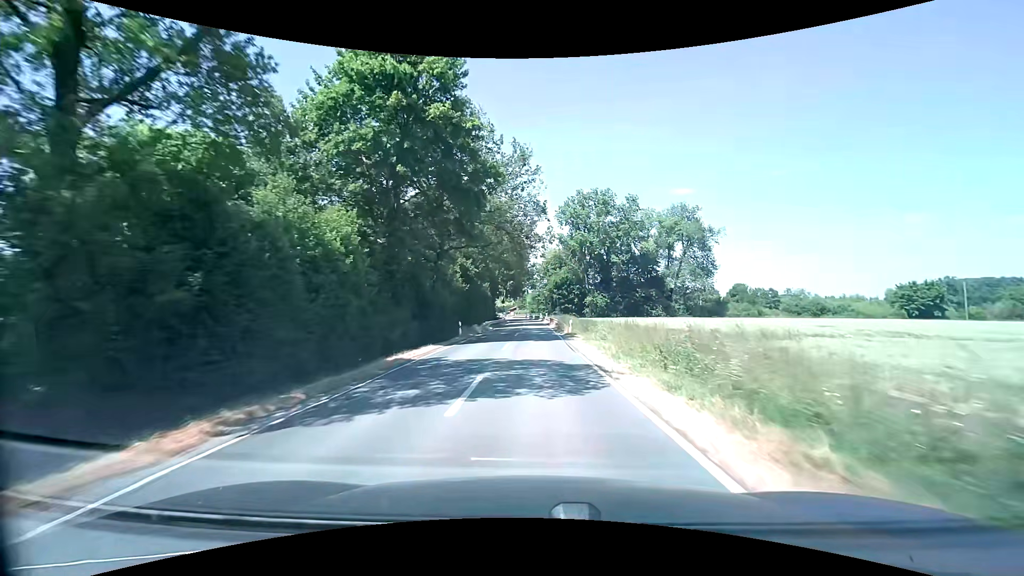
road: secondary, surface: asphalt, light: Day
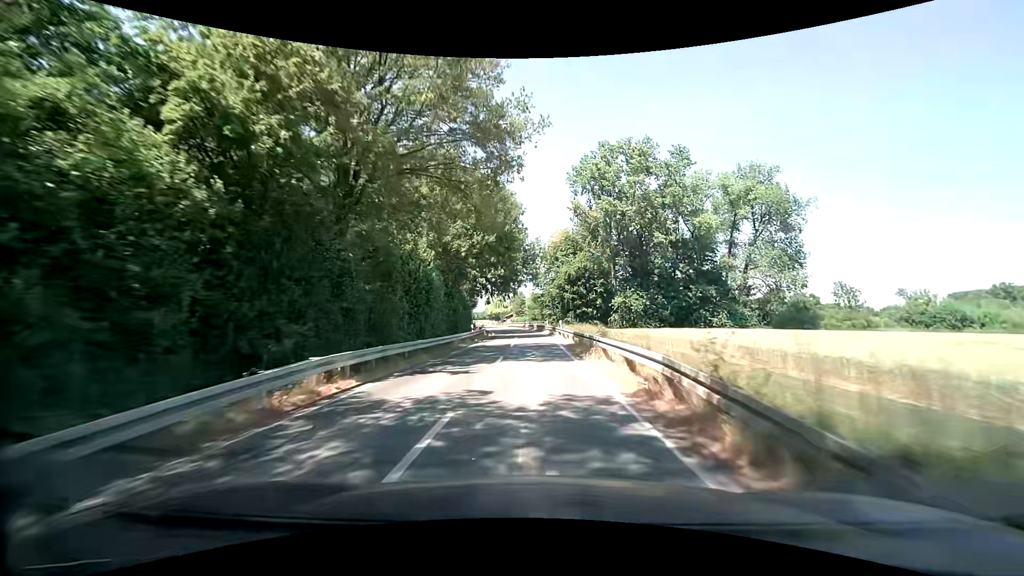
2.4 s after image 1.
(0.0, +39.7) m; 0°
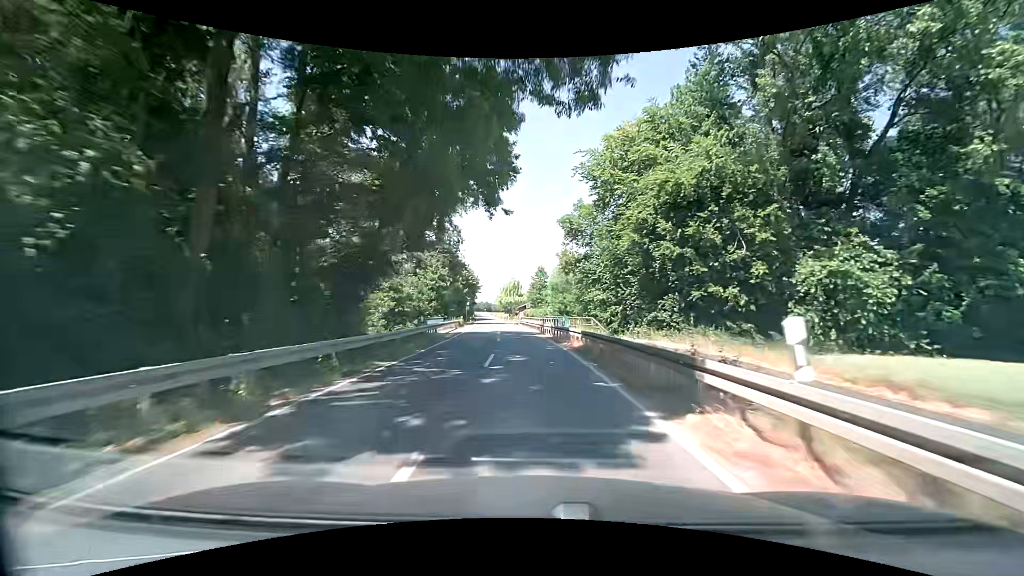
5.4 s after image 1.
(-0.5, +51.0) m; -2°
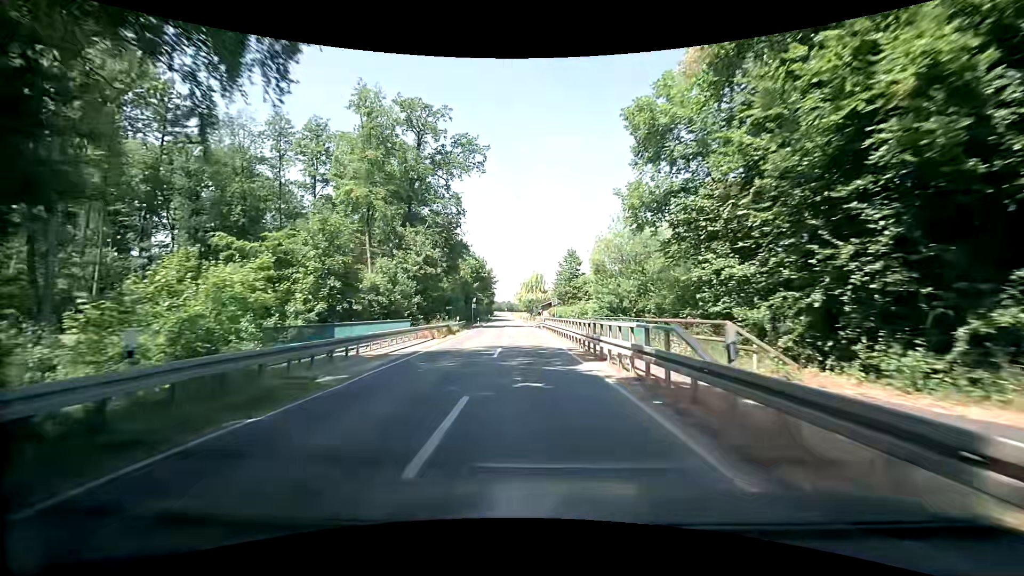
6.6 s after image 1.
(-0.4, +21.0) m; -2°
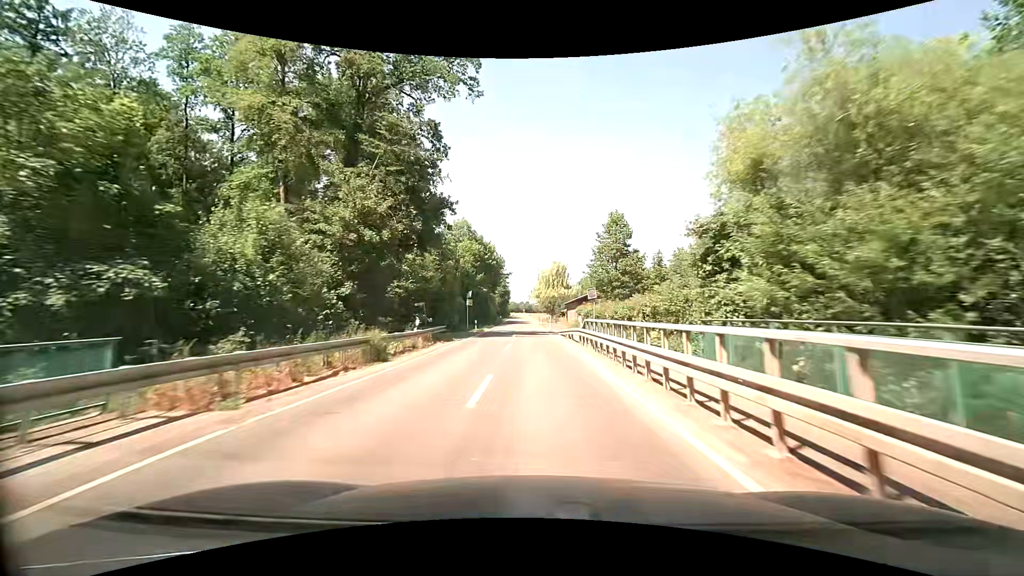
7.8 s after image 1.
(-0.5, +21.3) m; -2°
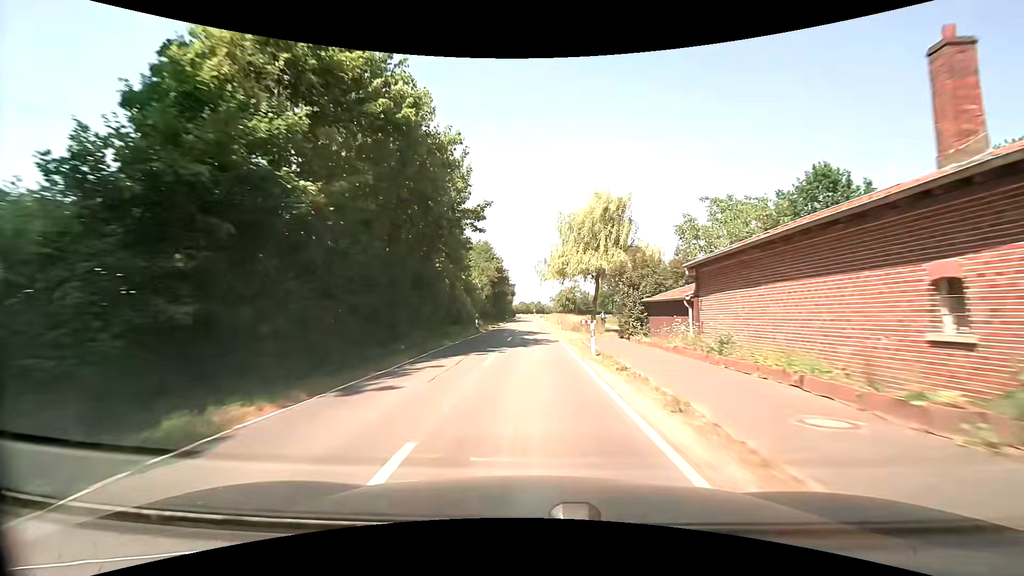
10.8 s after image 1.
(-0.7, +54.6) m; -2°
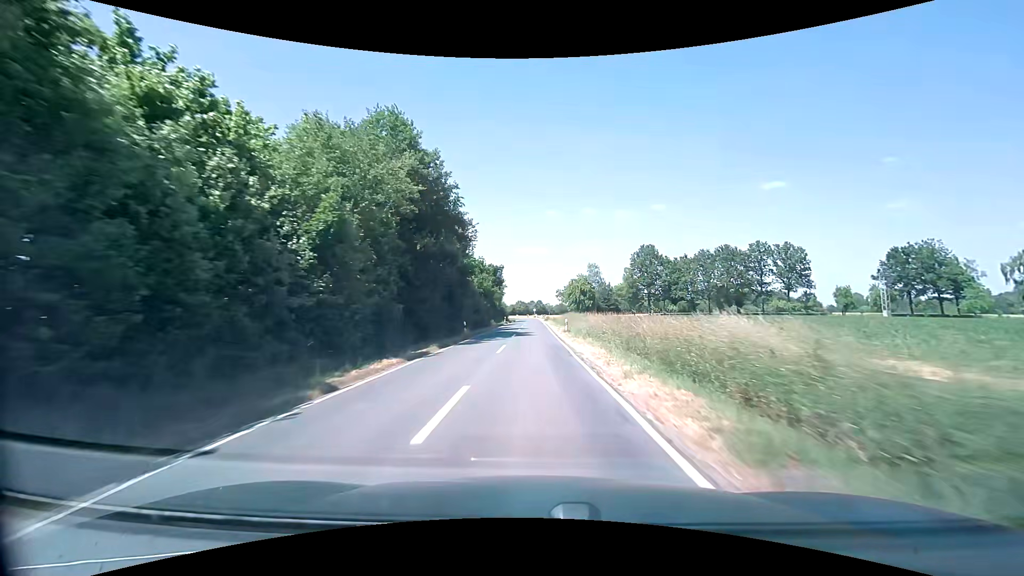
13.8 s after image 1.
(0.0, +56.5) m; 0°
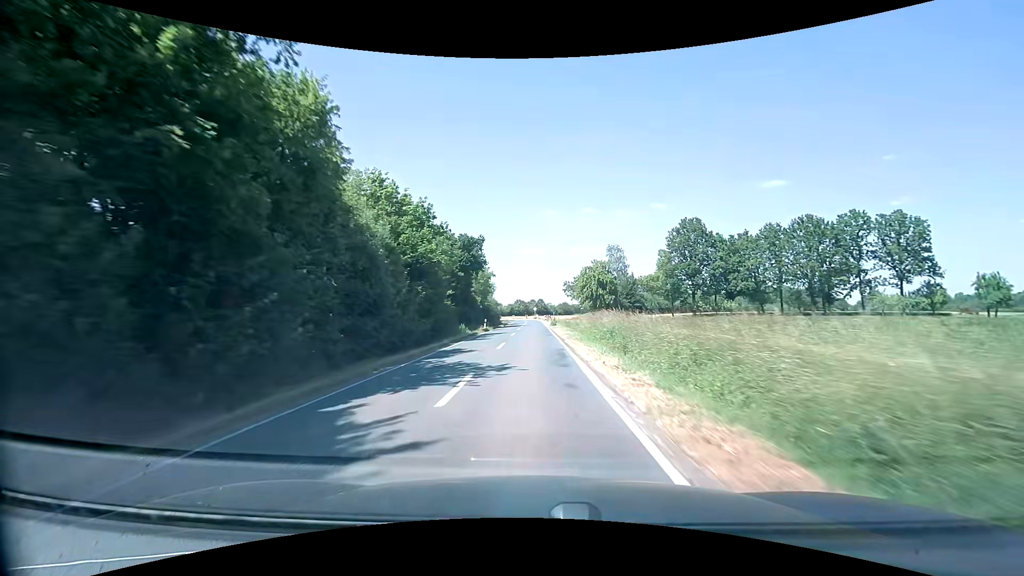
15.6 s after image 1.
(+0.1, +34.2) m; 0°
(0, +10) (0, +20) (0, +30) (0, +40) (0, +50) (0, +60) (0, +70) (0, +80) (0, +90) (-1, +100) m
